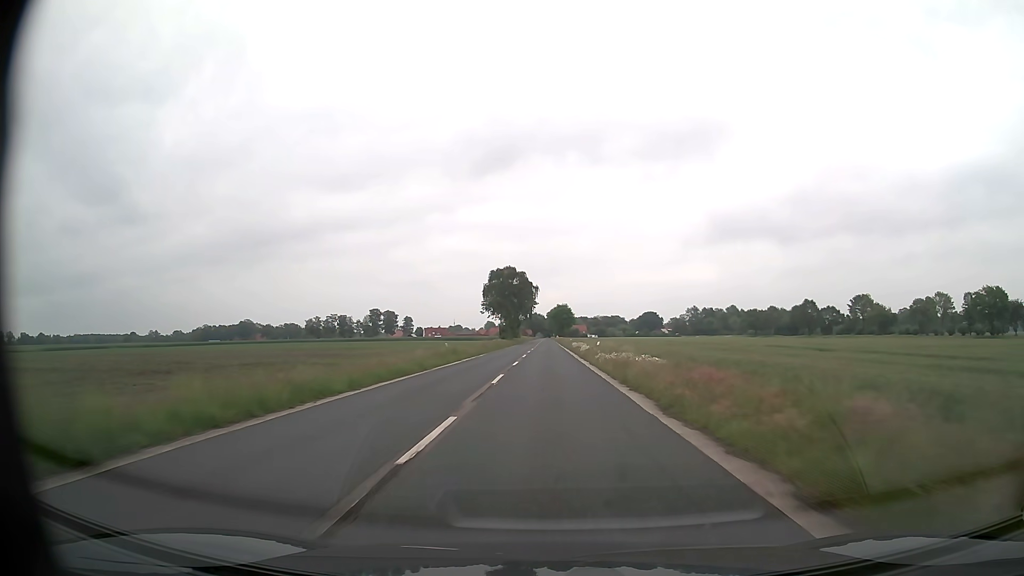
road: secondary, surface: asphalt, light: Day
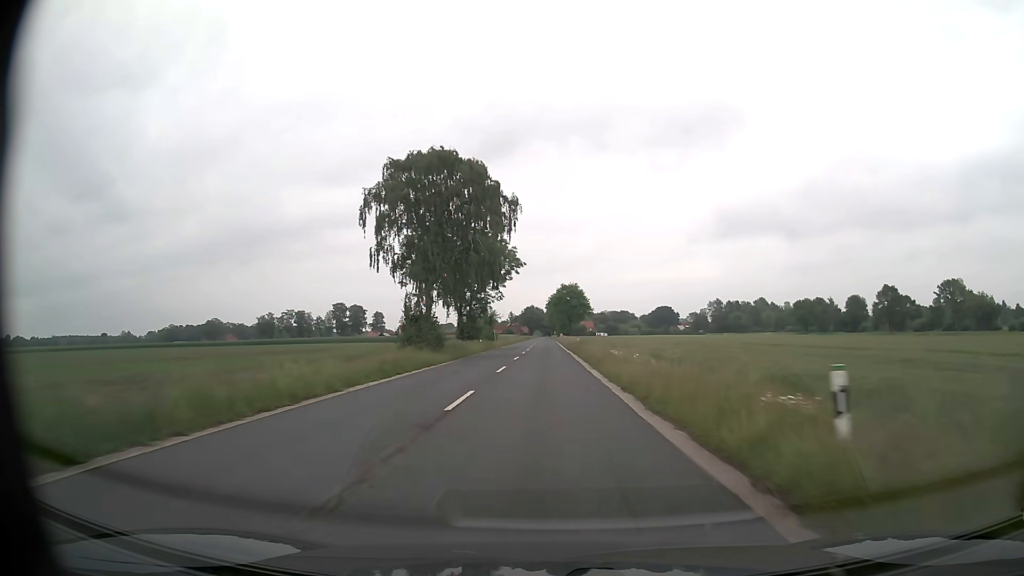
(0.0, +79.3) m; 0°
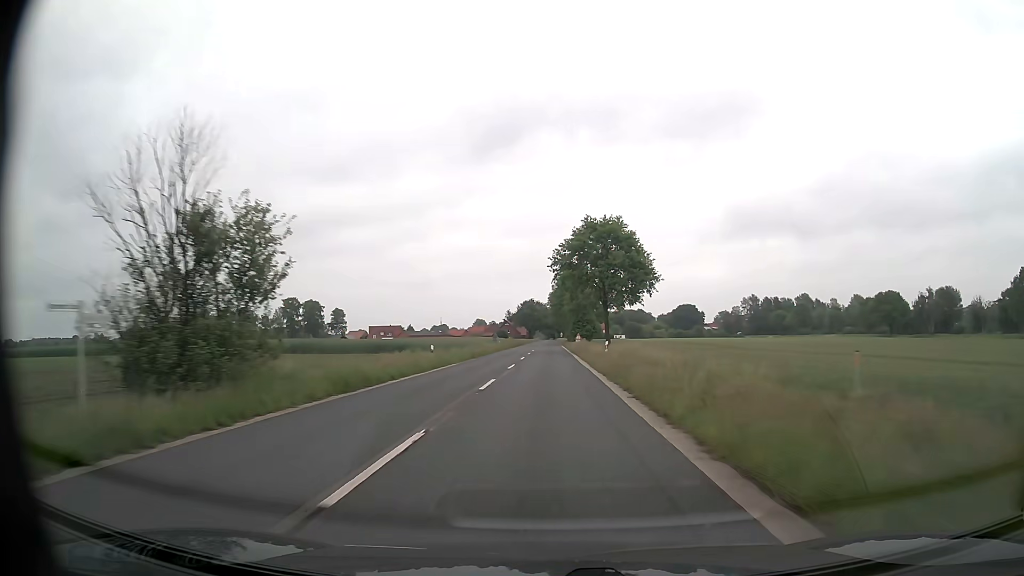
(-0.2, +79.0) m; 0°
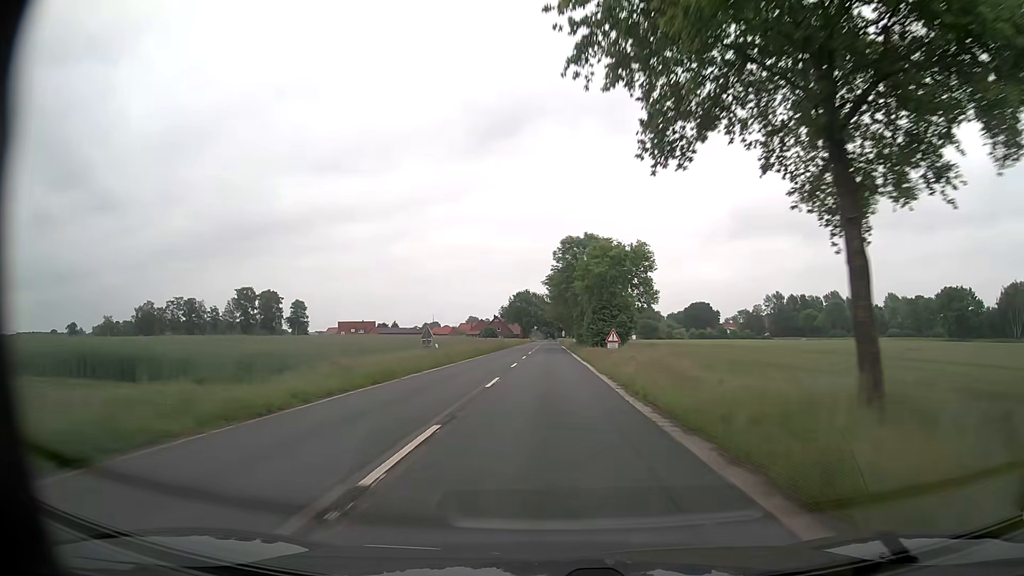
(0.0, +47.3) m; 0°
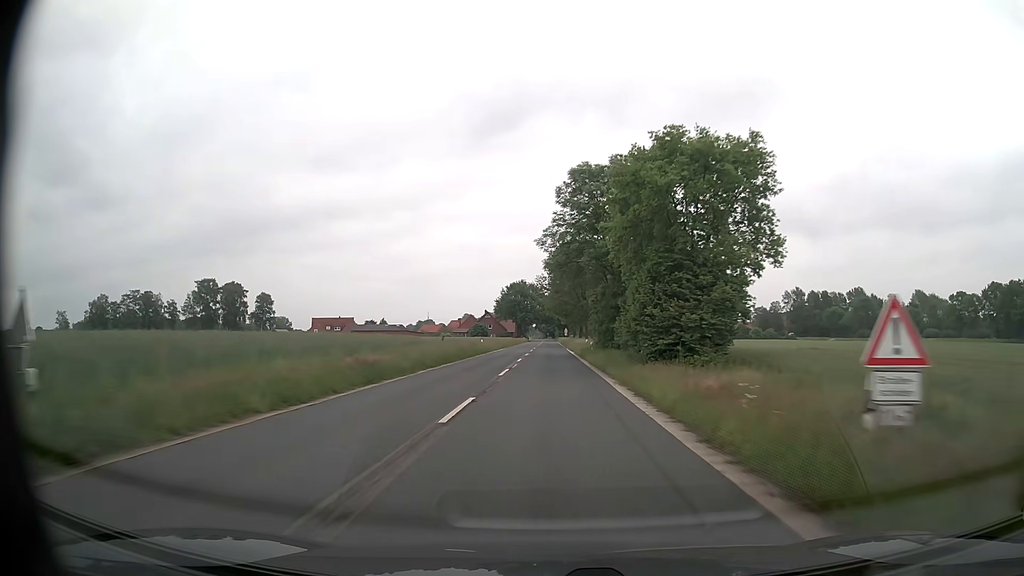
(-0.1, +31.5) m; 0°
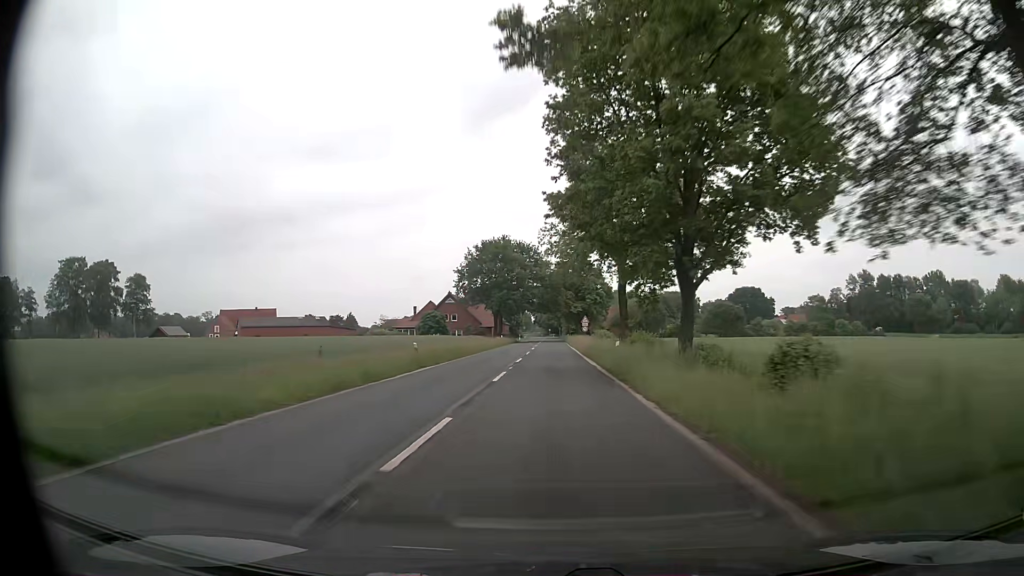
(0.0, +75.5) m; 0°
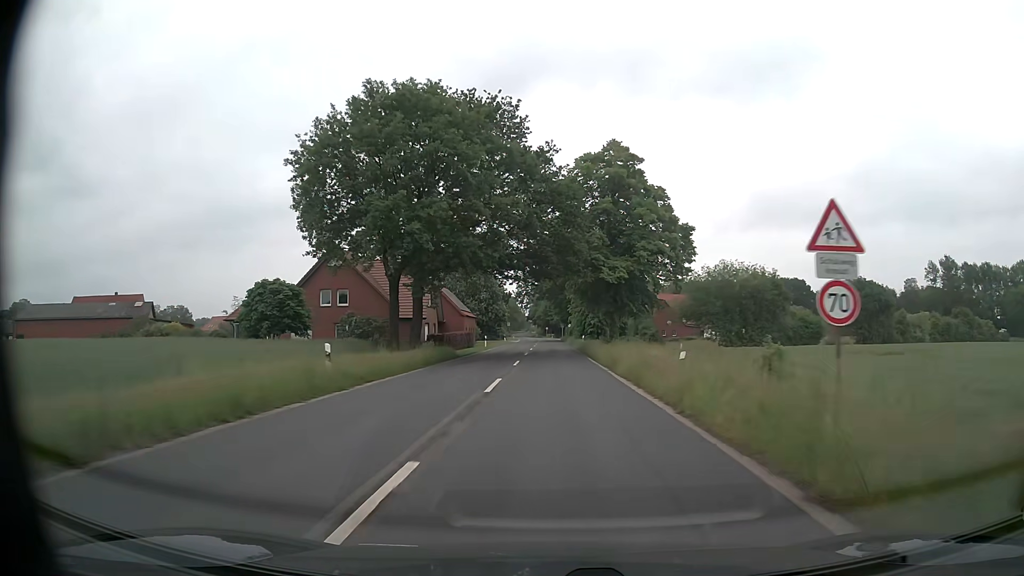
(+0.1, +63.4) m; 0°
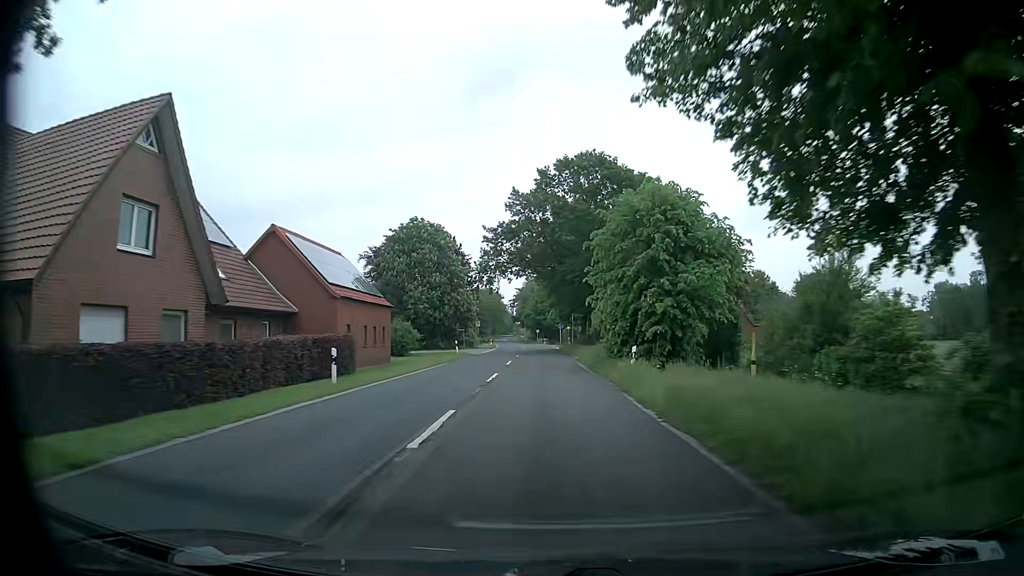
(+0.2, +42.5) m; 0°
(0, +10) (0, +20) (0, +30) (0, +40) (-1, +50) (-1, +60) (-1, +70) (-1, +80) (-2, +90) (-2, +100) m
